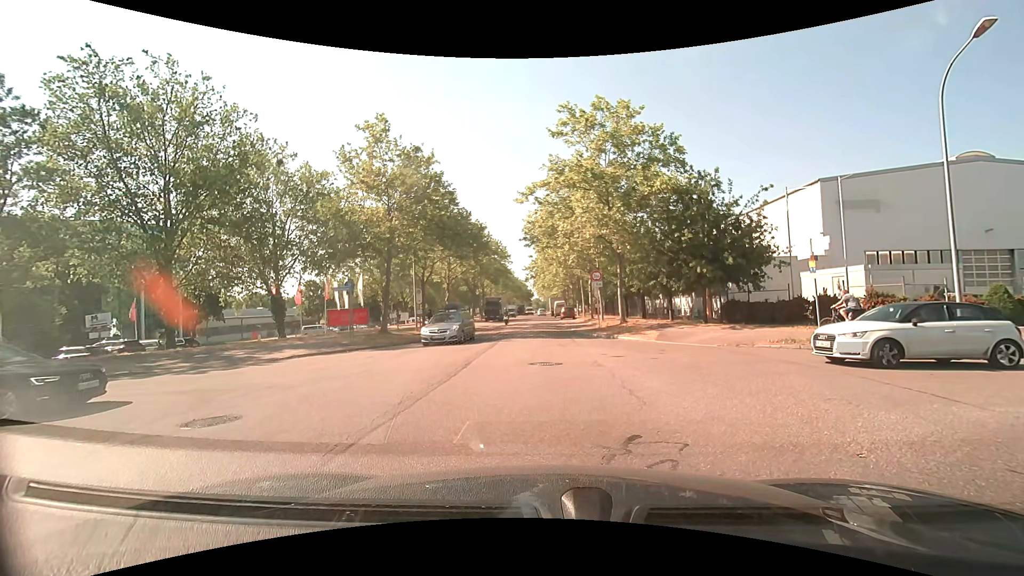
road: tertiary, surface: asphalt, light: Day
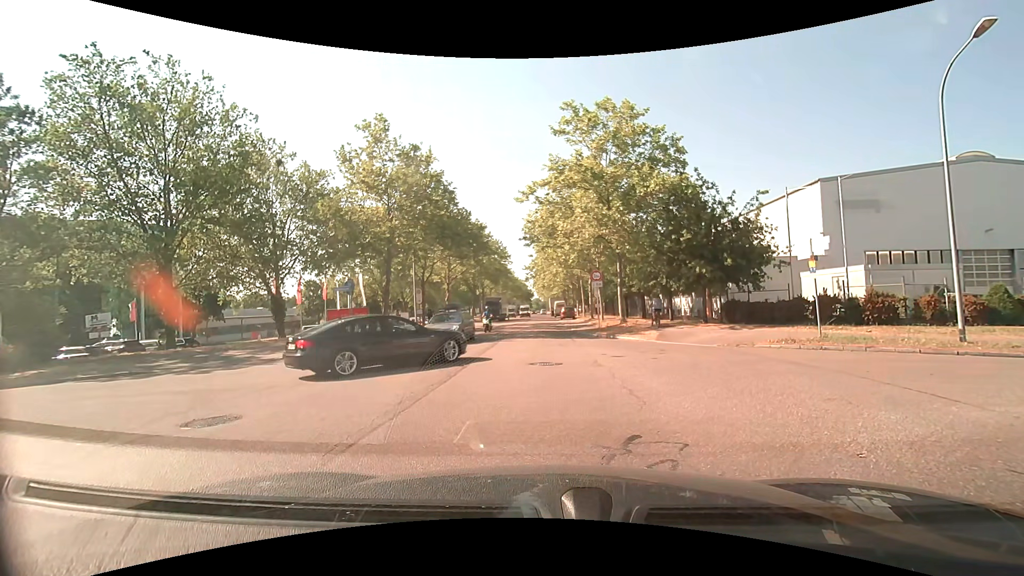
(0.0, 0.0) m; 0°
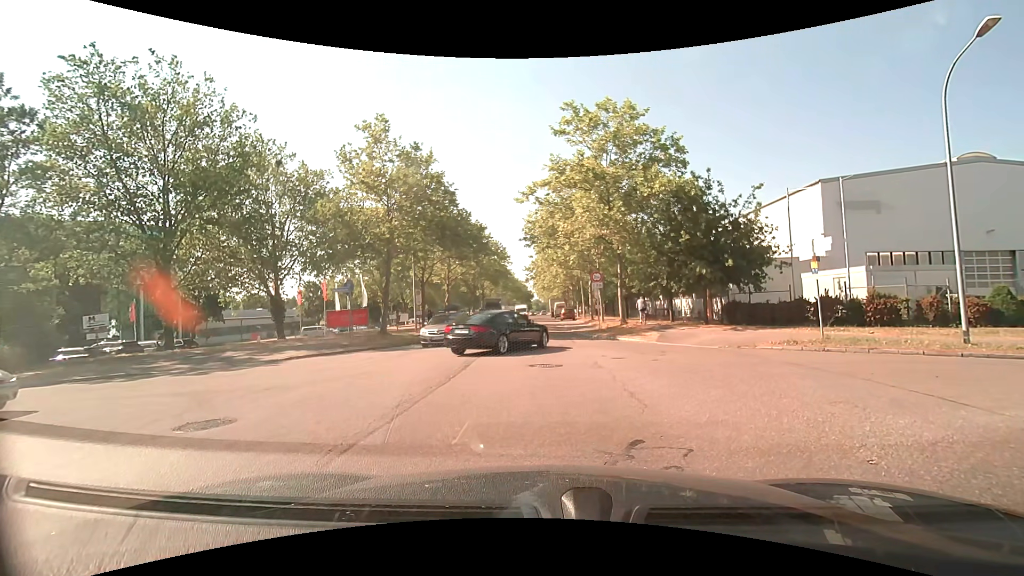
(0.0, +0.1) m; 0°
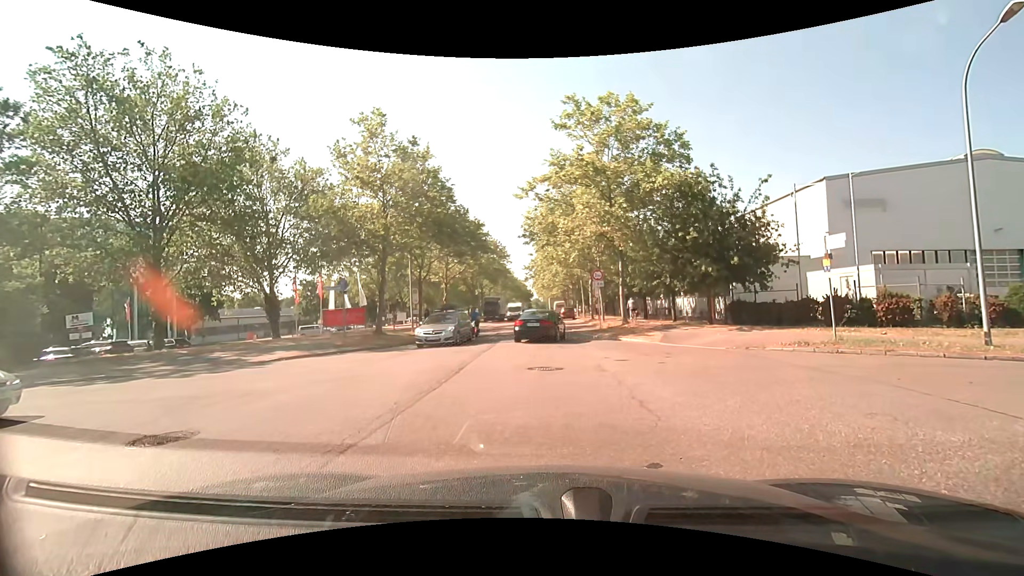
(0.0, +0.8) m; 0°
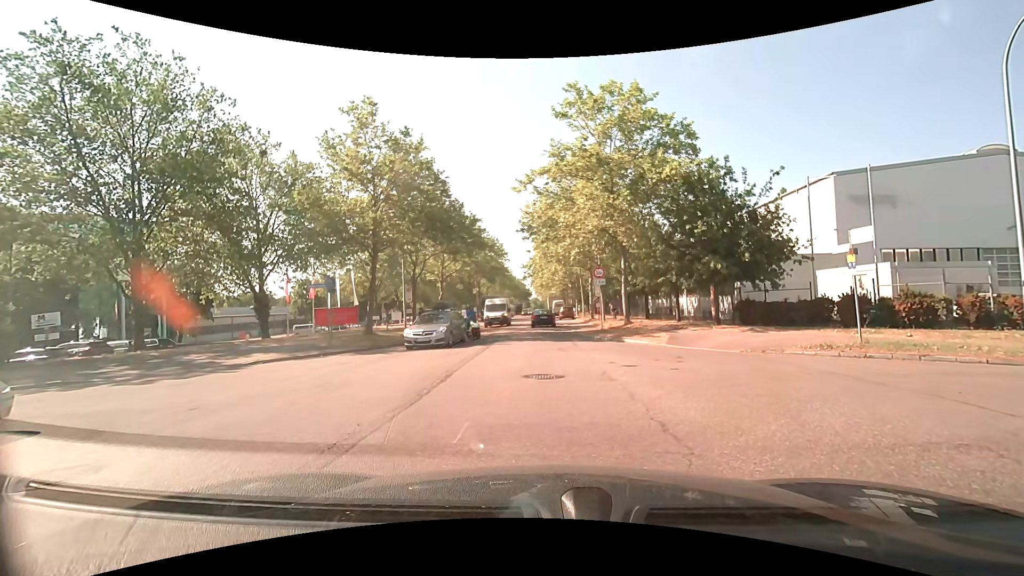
(0.0, +1.4) m; 0°
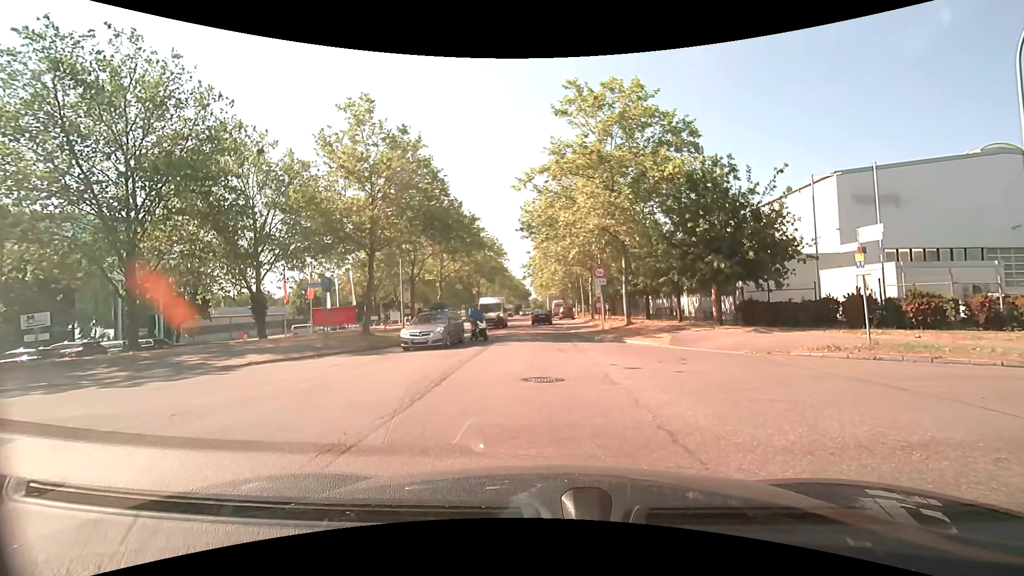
(0.0, +0.4) m; 0°
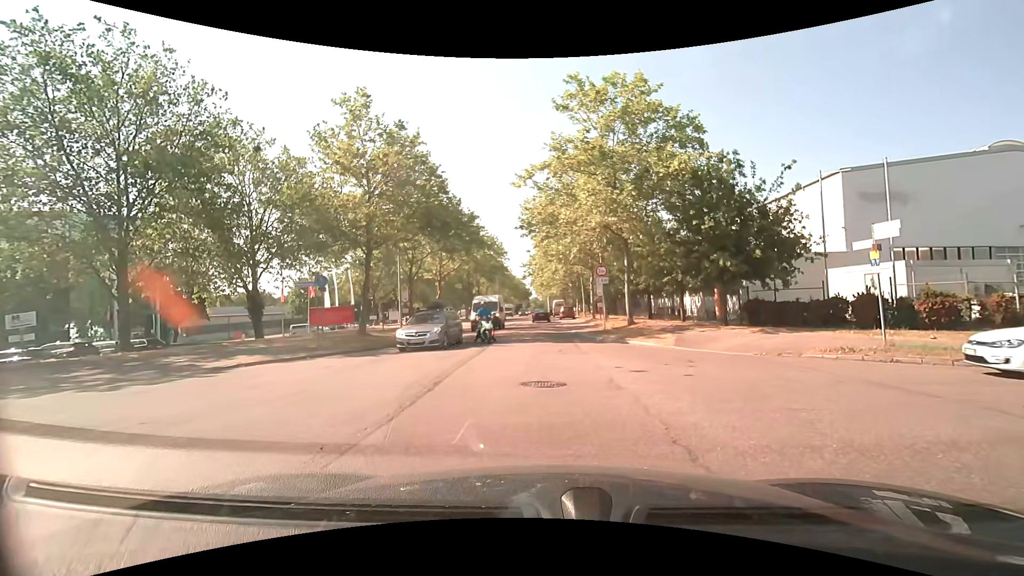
(0.0, +0.6) m; 0°
